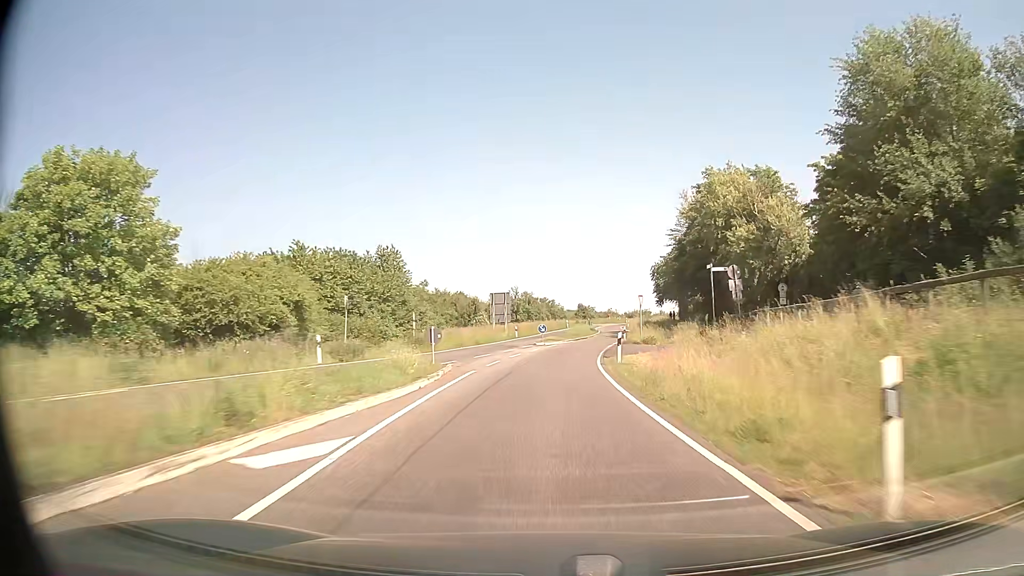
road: secondary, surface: asphalt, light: Day
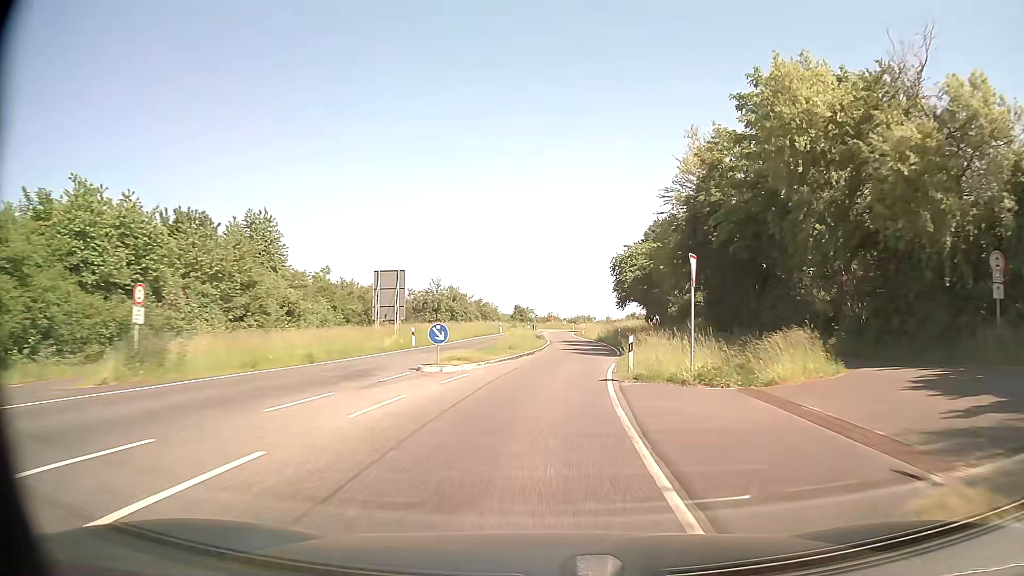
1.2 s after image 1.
(+1.0, +26.0) m; +5°
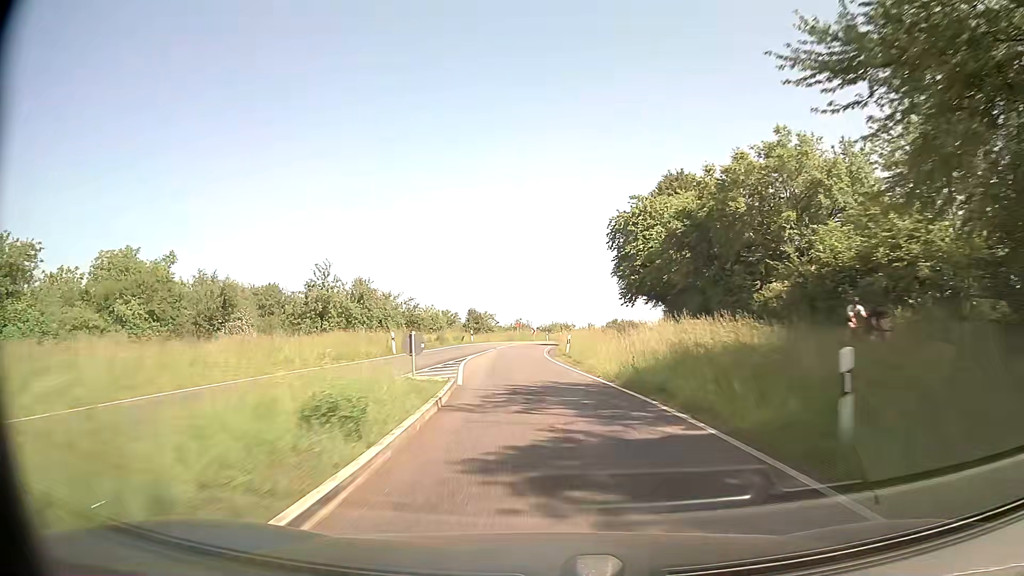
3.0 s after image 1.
(+2.0, +38.3) m; +3°
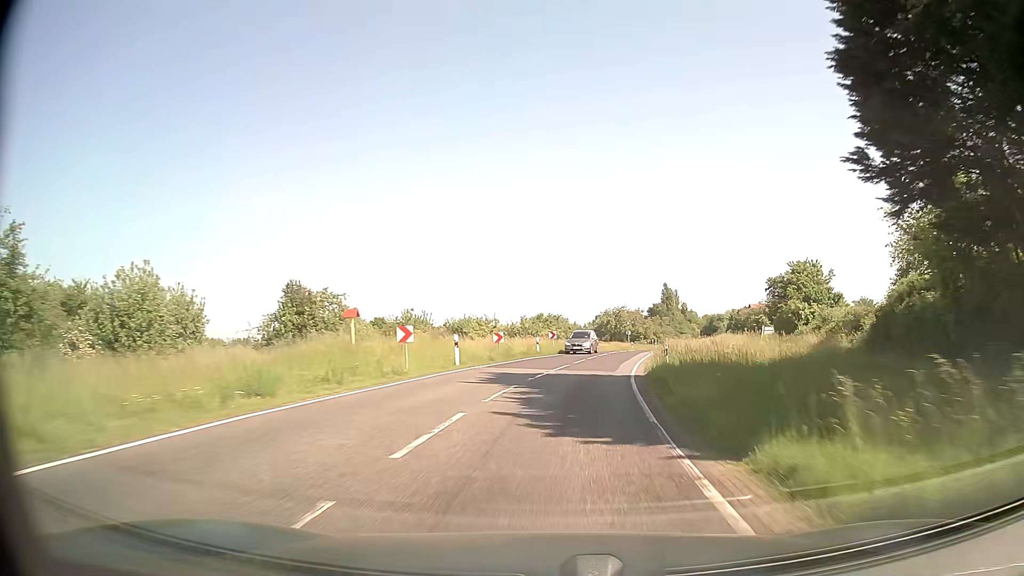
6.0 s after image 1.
(-0.3, +61.0) m; +6°
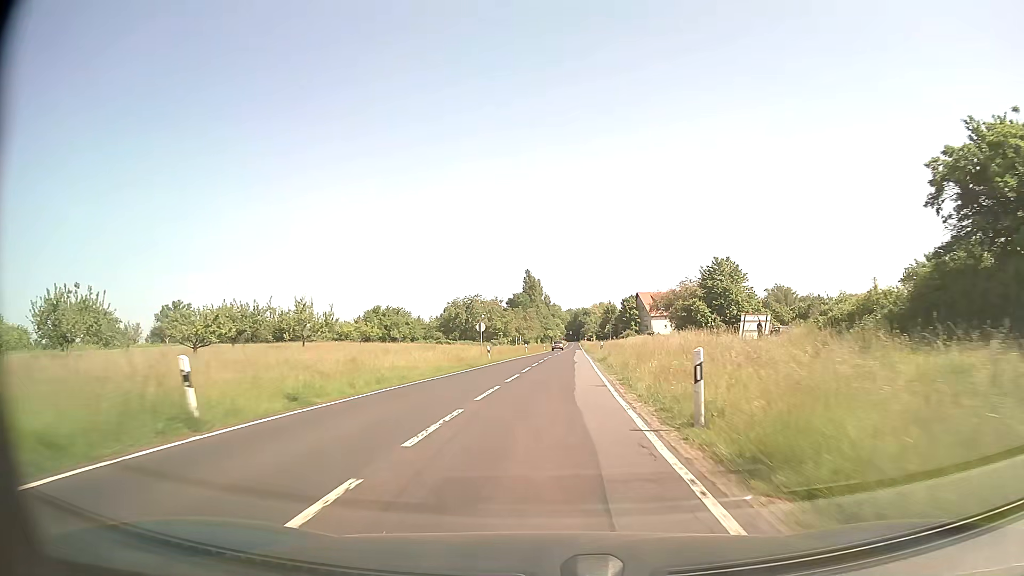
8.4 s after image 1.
(+6.2, +46.2) m; +13°
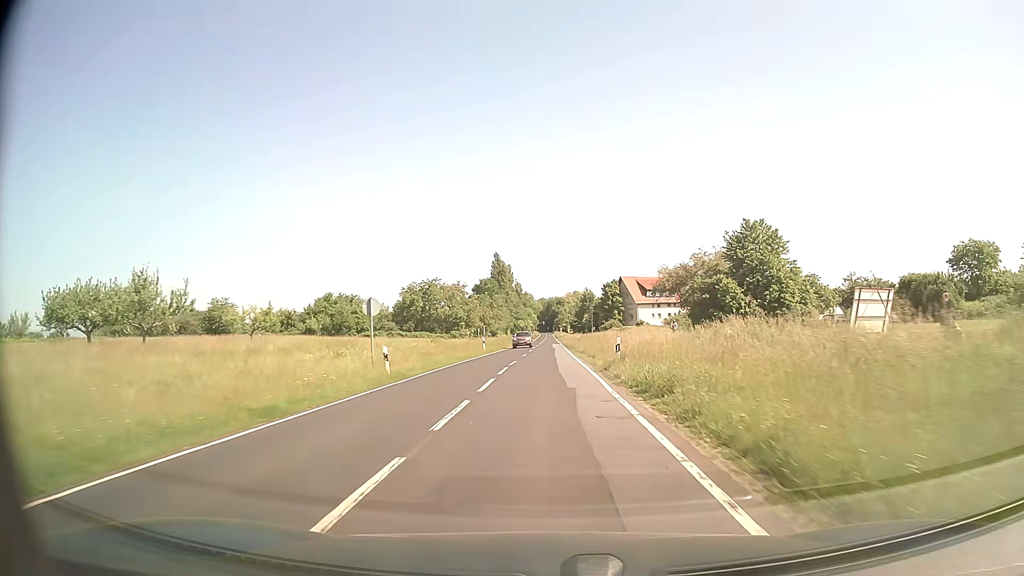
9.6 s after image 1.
(+0.6, +23.0) m; +2°
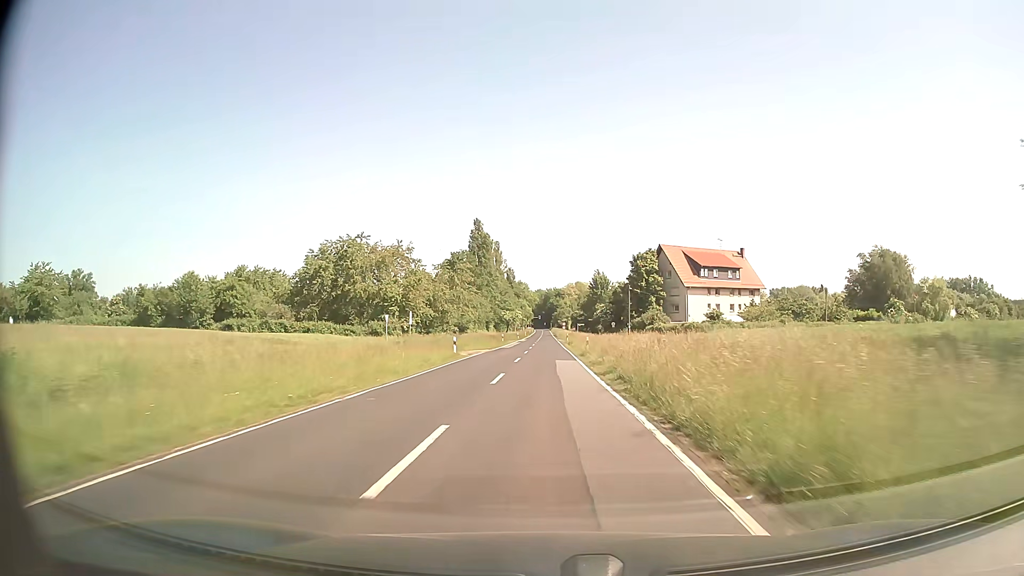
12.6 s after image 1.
(+0.5, +57.4) m; 0°
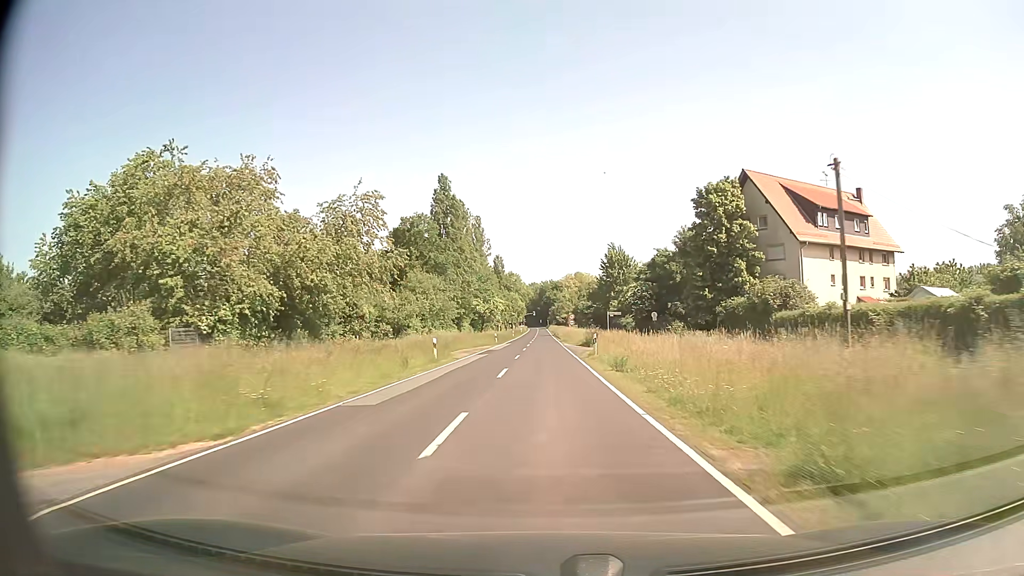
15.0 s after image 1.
(+0.1, +46.6) m; 0°
(0, +10) (0, +20) (0, +30) (0, +40) (0, +50) (0, +60) (0, +70) (0, +80) (0, +90) (0, +100) m
